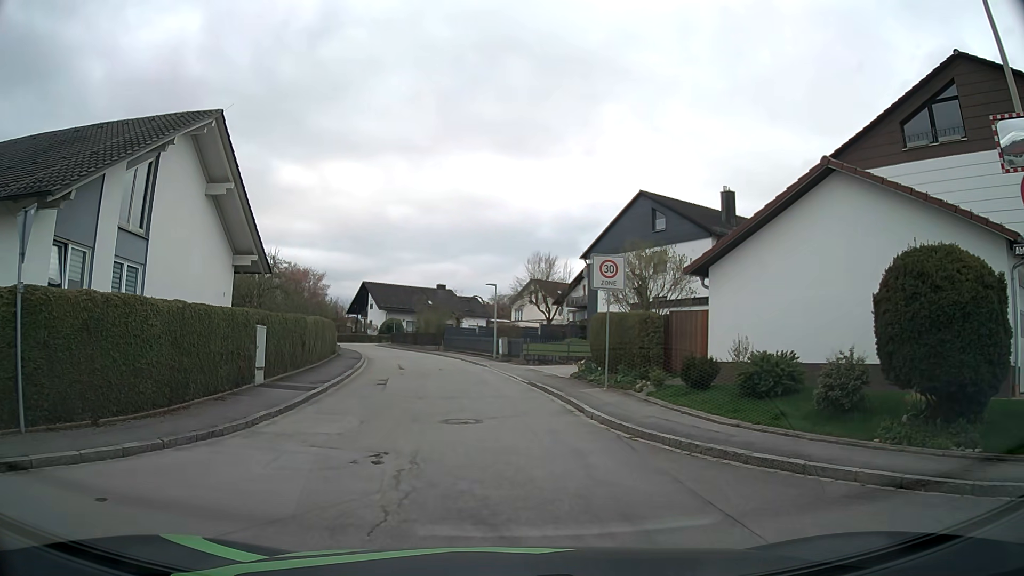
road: residential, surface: asphalt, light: Day
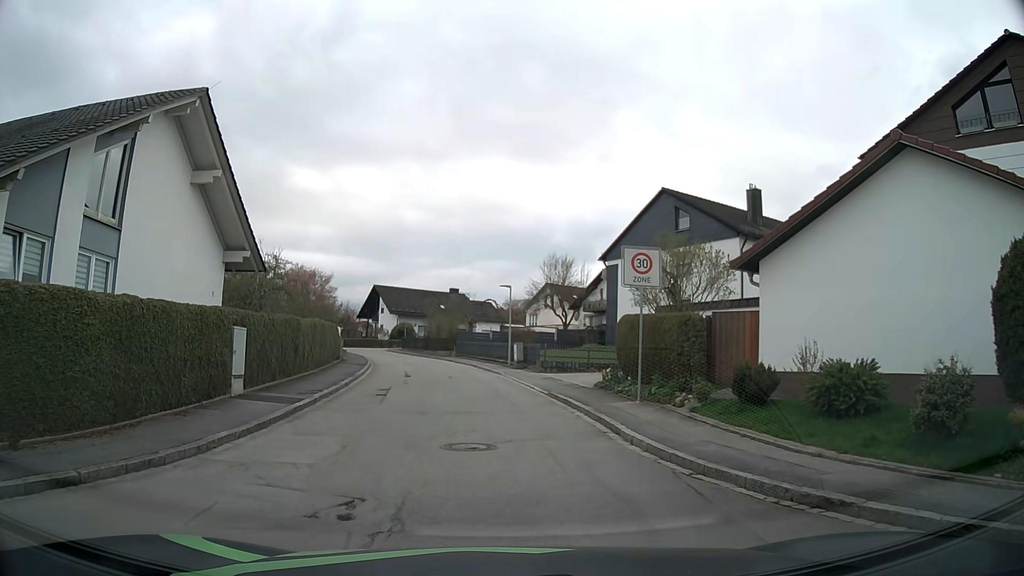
(0.0, +2.4) m; -2°
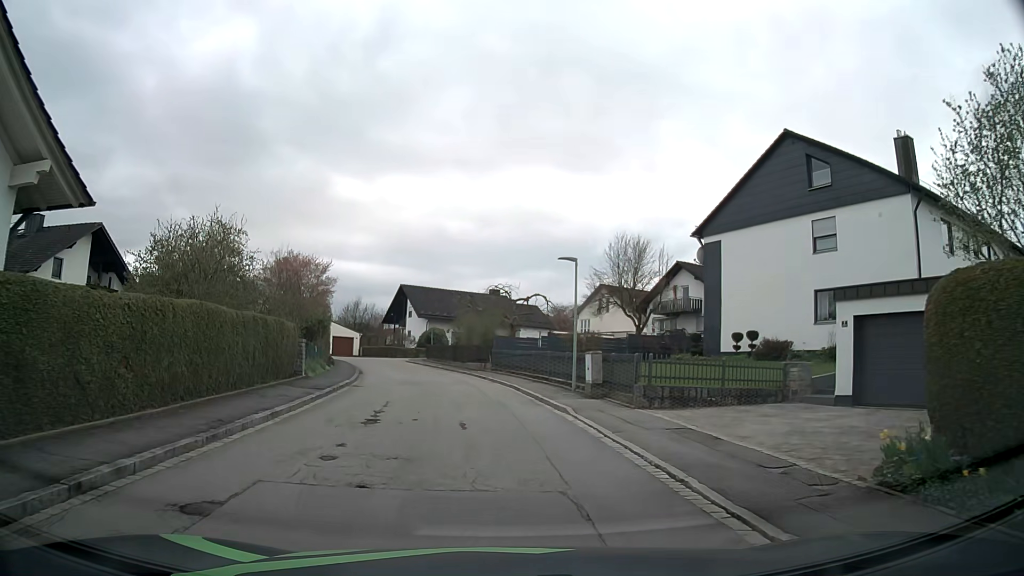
(-0.2, +13.8) m; -2°
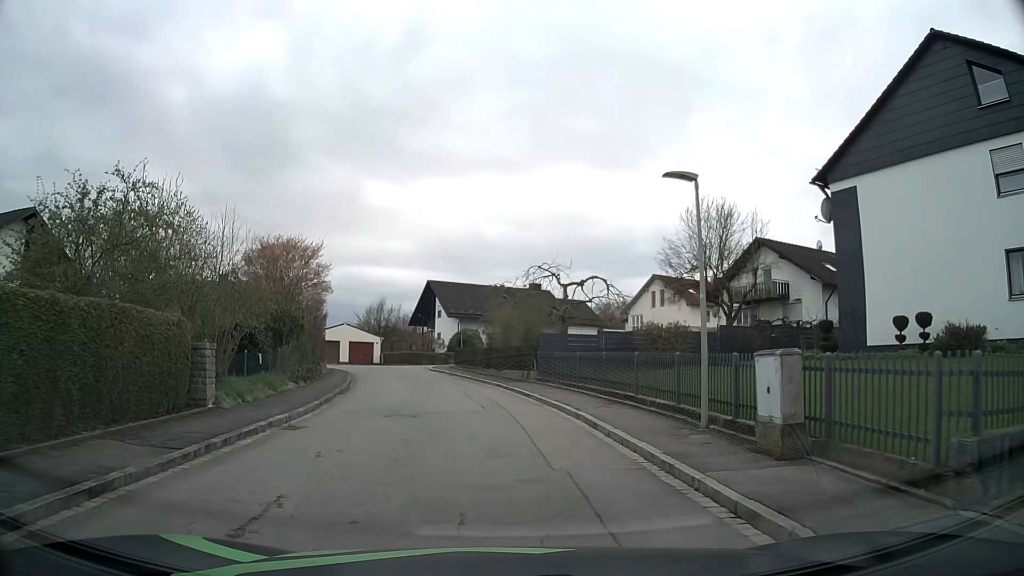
(-0.4, +10.4) m; -4°
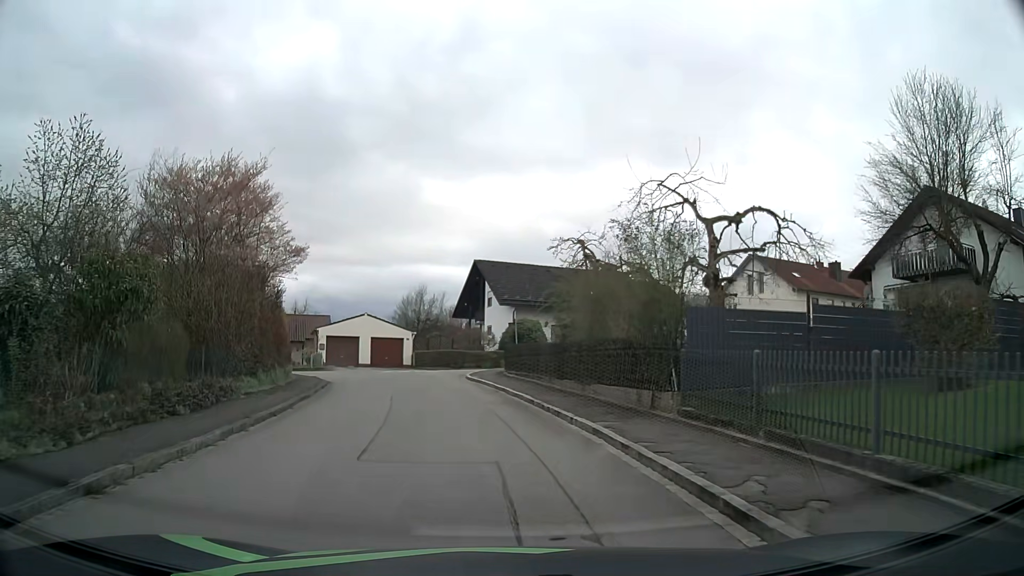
(-0.6, +14.9) m; -4°
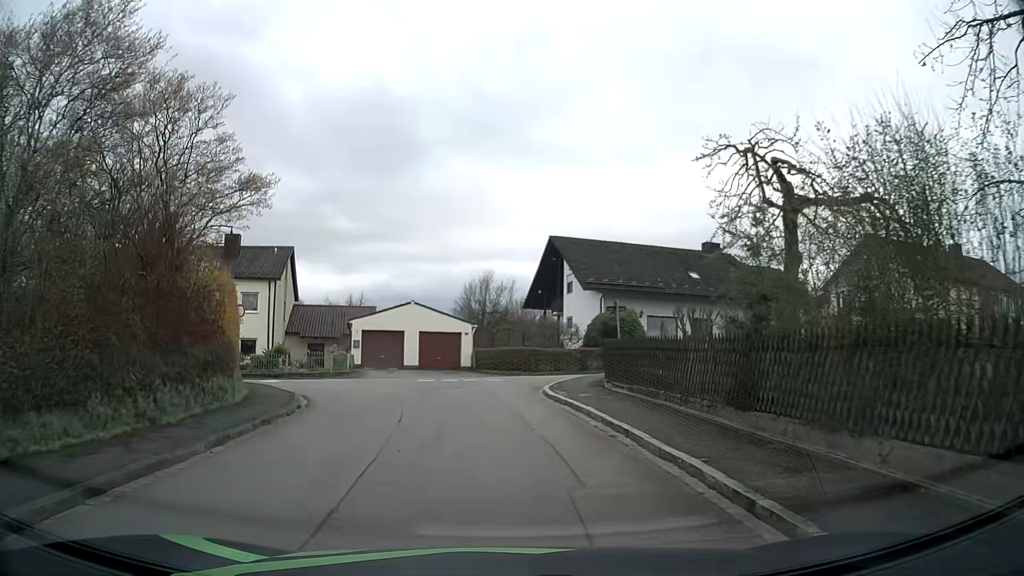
(-0.7, +10.6) m; -7°
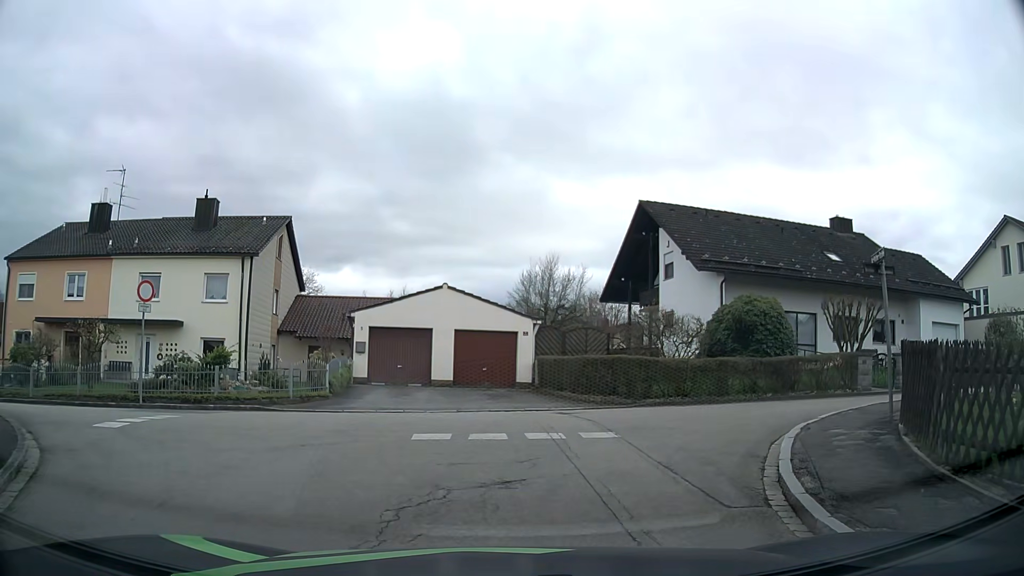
(-0.7, +12.6) m; -5°
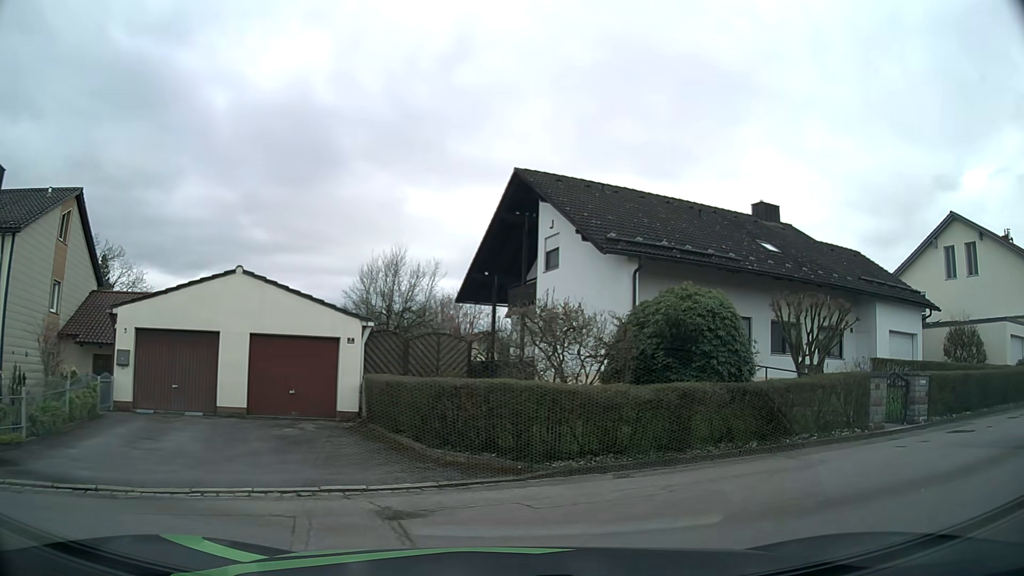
(+0.5, +8.1) m; +12°
